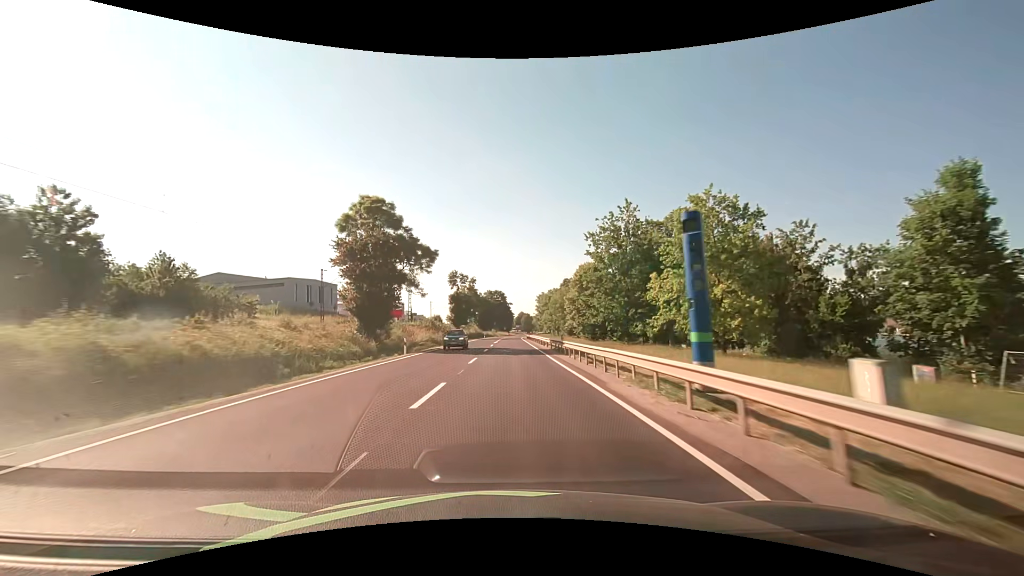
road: primary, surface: asphalt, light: Day
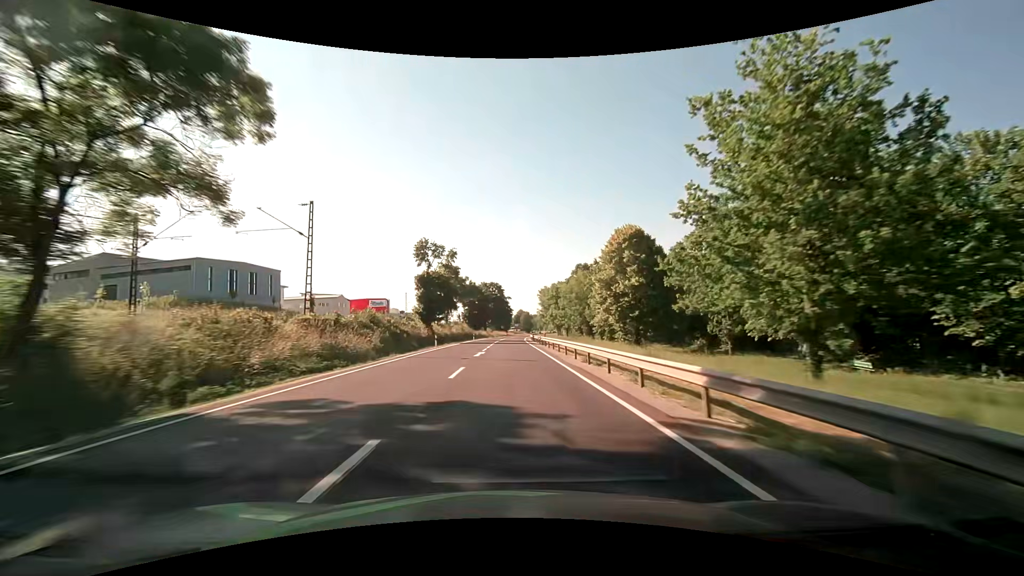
(+0.1, +30.9) m; 0°
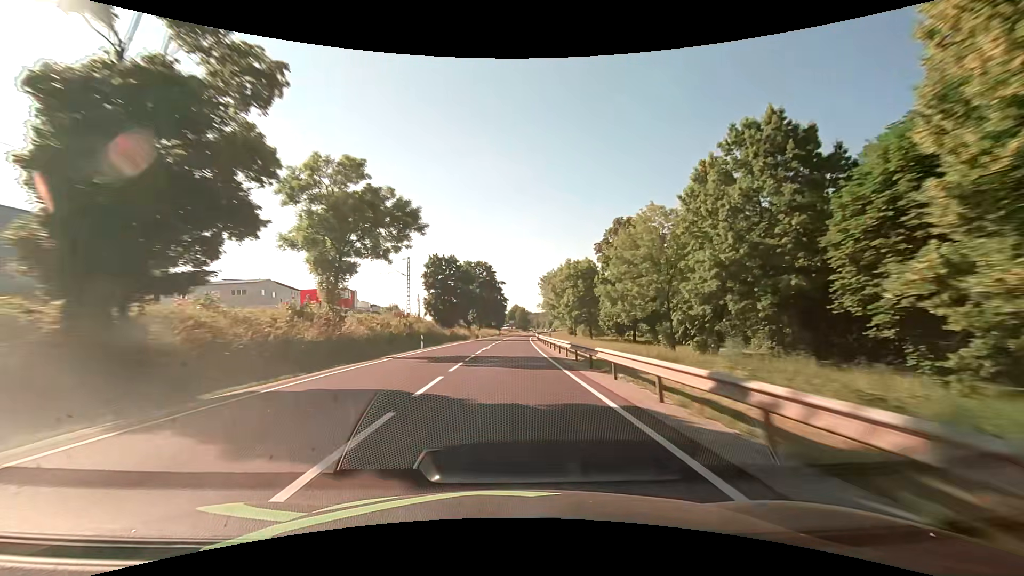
(+0.2, +46.7) m; +1°
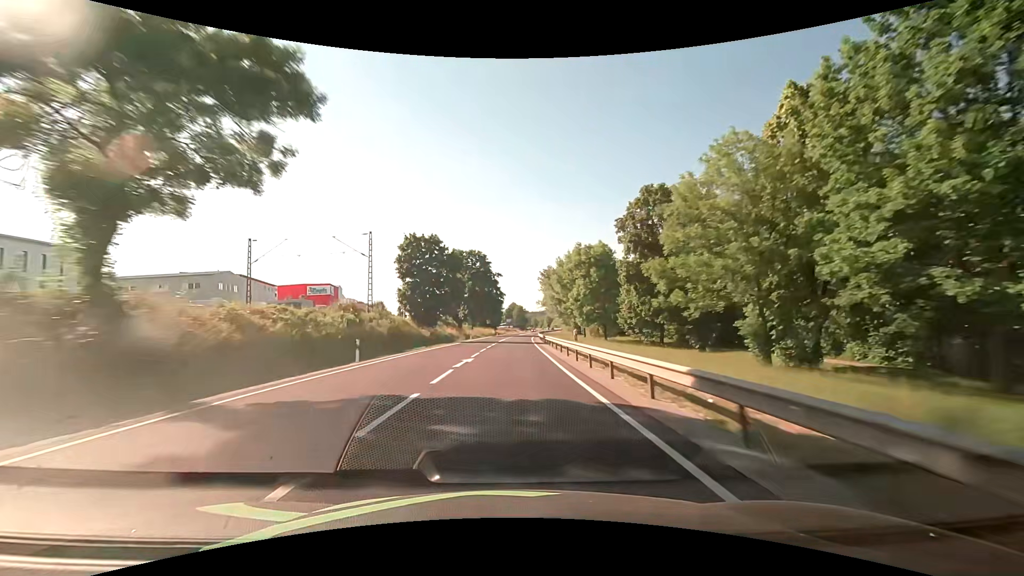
(0.0, +15.7) m; 0°
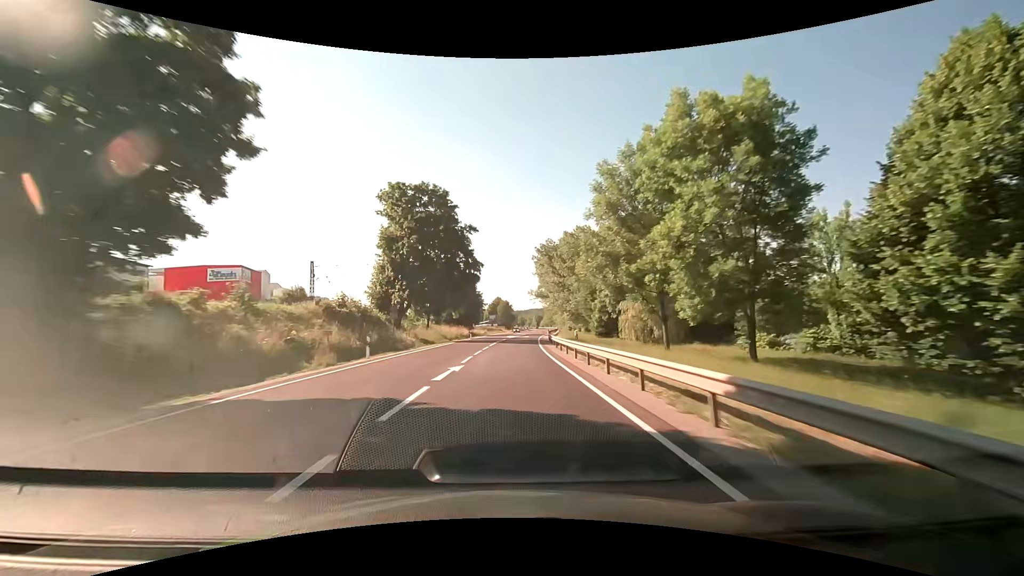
(+0.9, +47.2) m; +2°
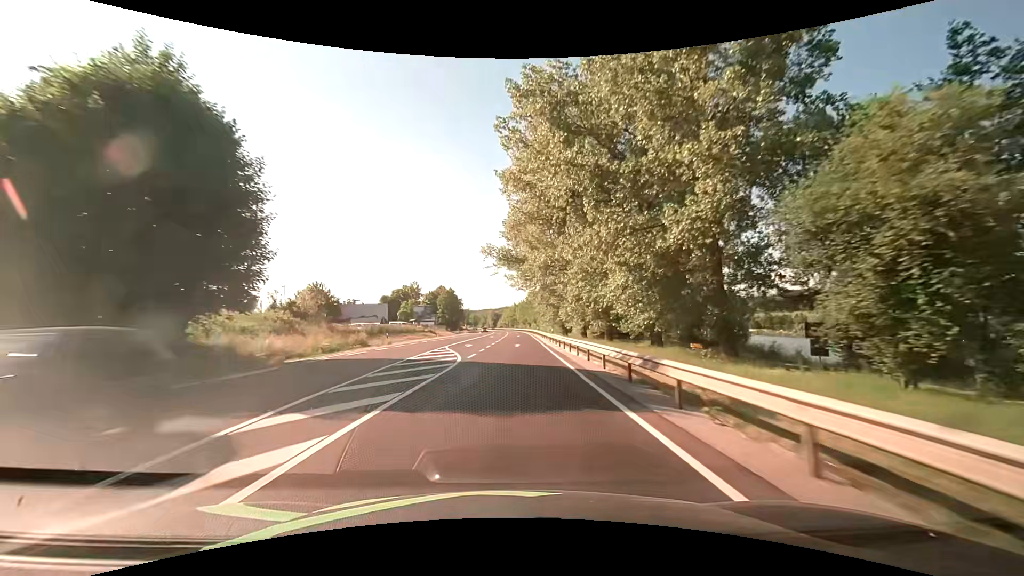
(+3.6, +78.8) m; +5°
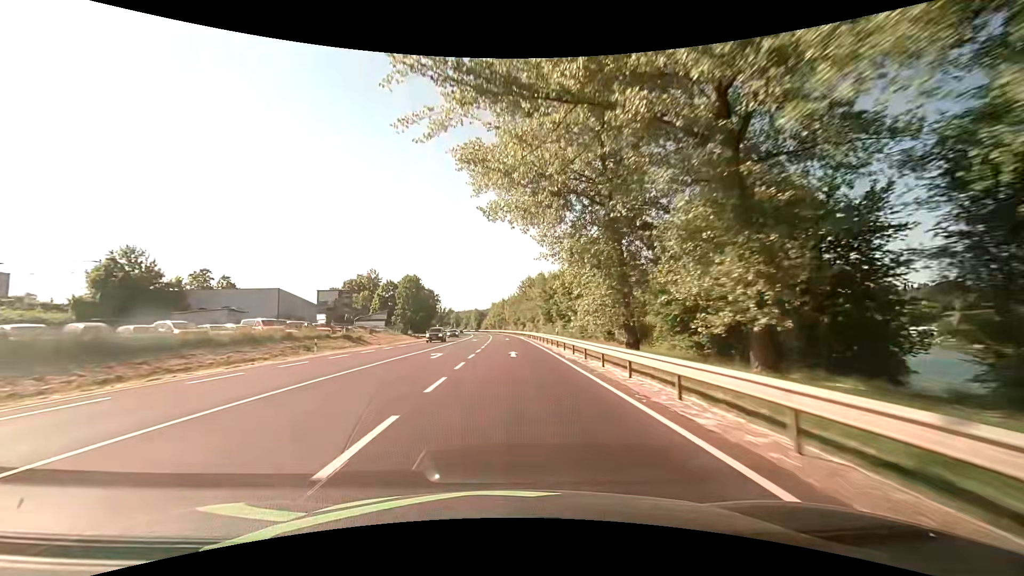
(+1.0, +47.4) m; +2°
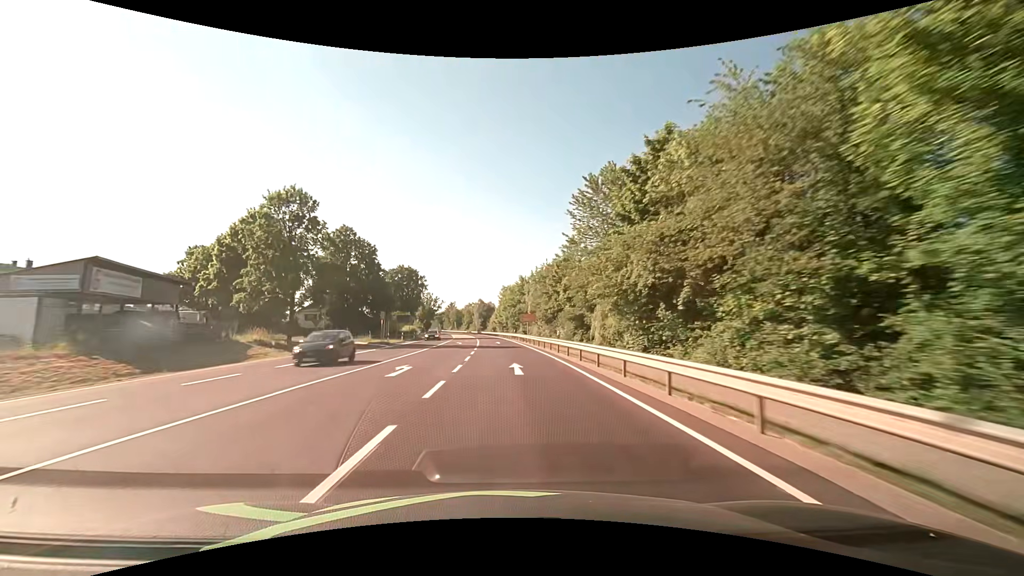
(-1.2, +78.9) m; -2°
(0, +10) (0, +20) (0, +30) (0, +40) (-1, +50) (-1, +60) (-2, +70) (-3, +80) (-4, +90) (-5, +100) m
